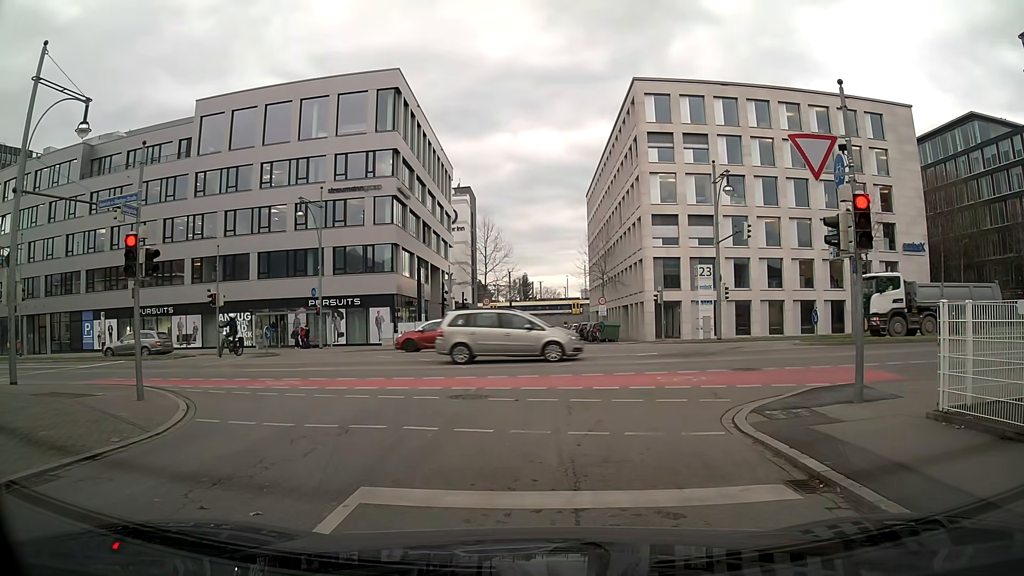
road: residential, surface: asphalt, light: Day
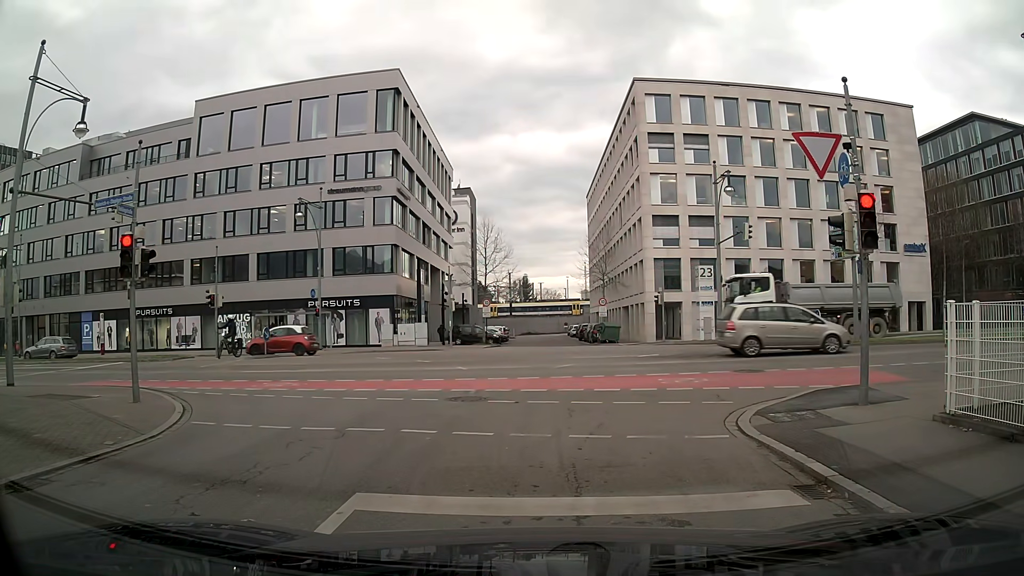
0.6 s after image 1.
(0.0, +0.2) m; 0°
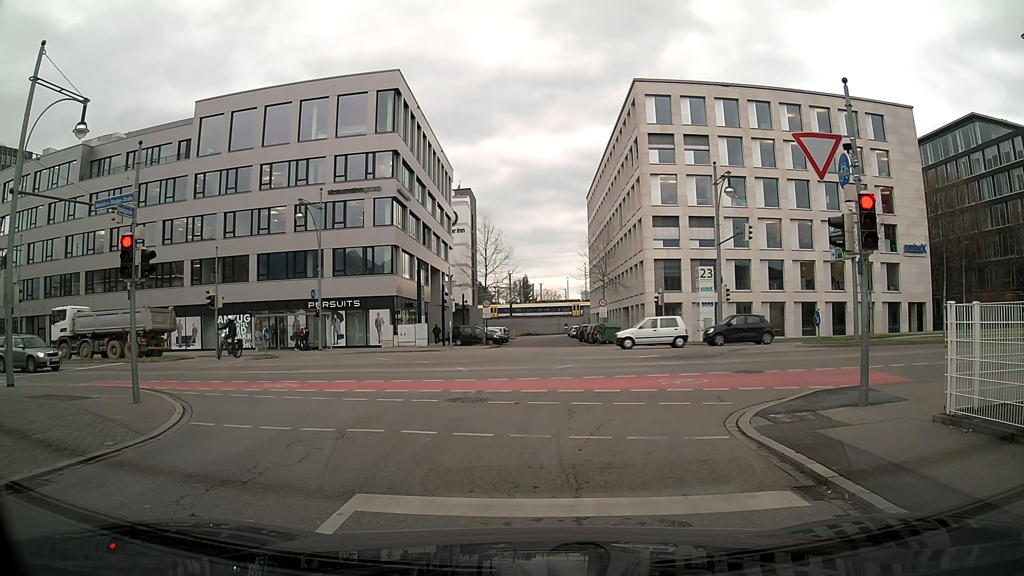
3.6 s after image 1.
(0.0, +0.1) m; 0°
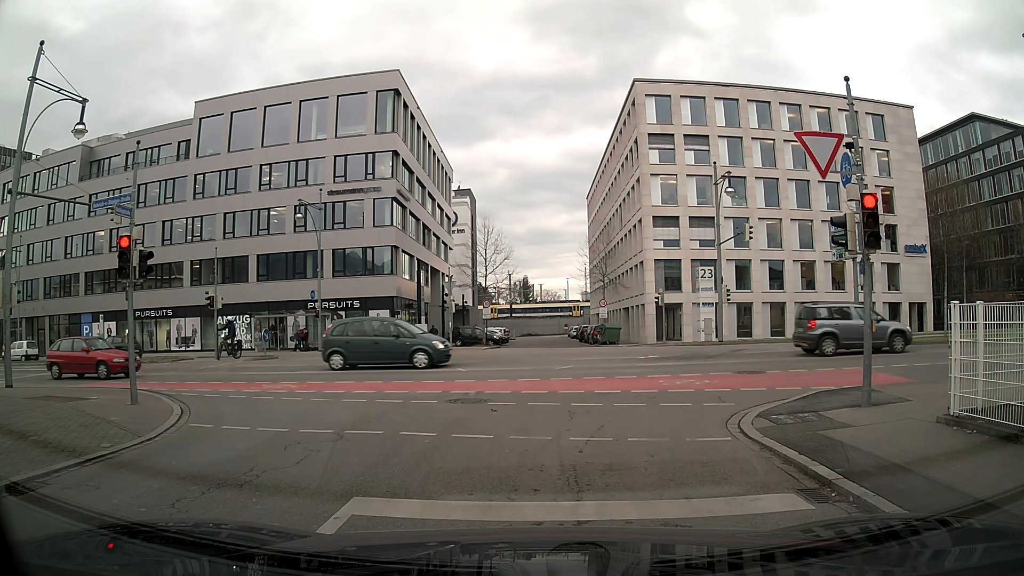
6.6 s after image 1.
(0.0, +0.1) m; 0°
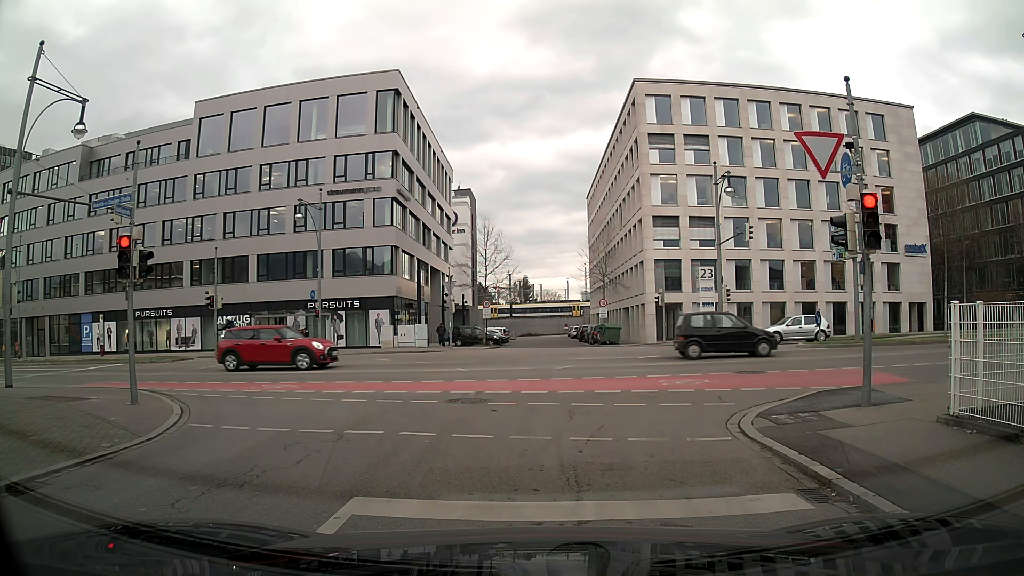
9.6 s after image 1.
(0.0, +0.1) m; 0°
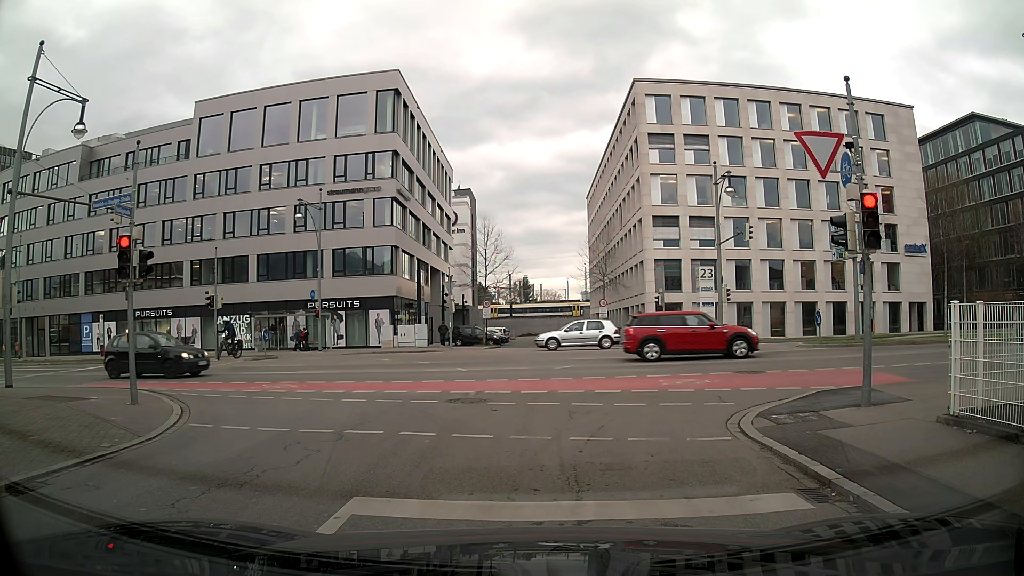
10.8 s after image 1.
(0.0, 0.0) m; 0°
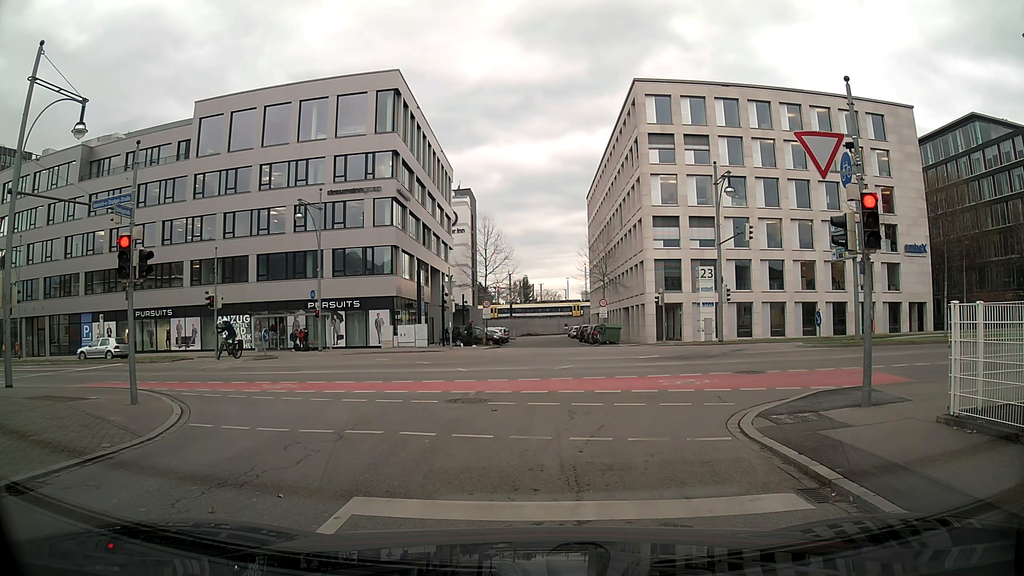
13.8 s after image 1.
(0.0, 0.0) m; 0°
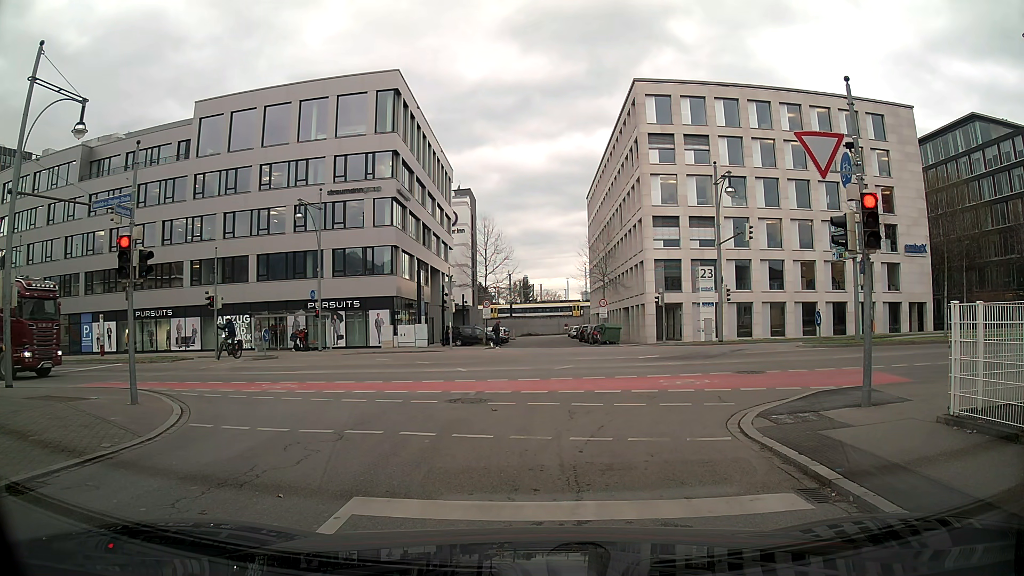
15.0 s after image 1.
(0.0, 0.0) m; 0°
